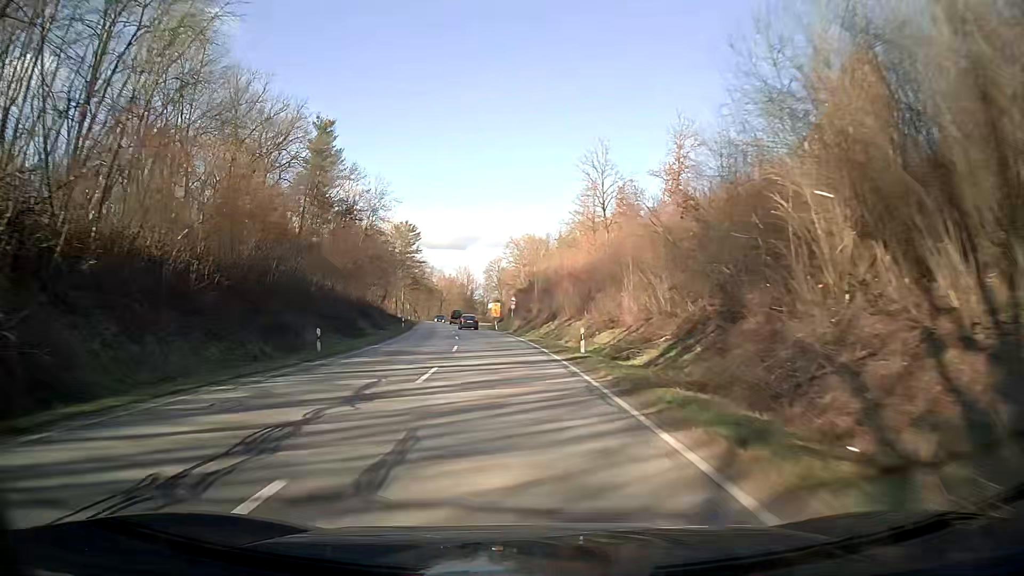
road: secondary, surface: asphalt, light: Day
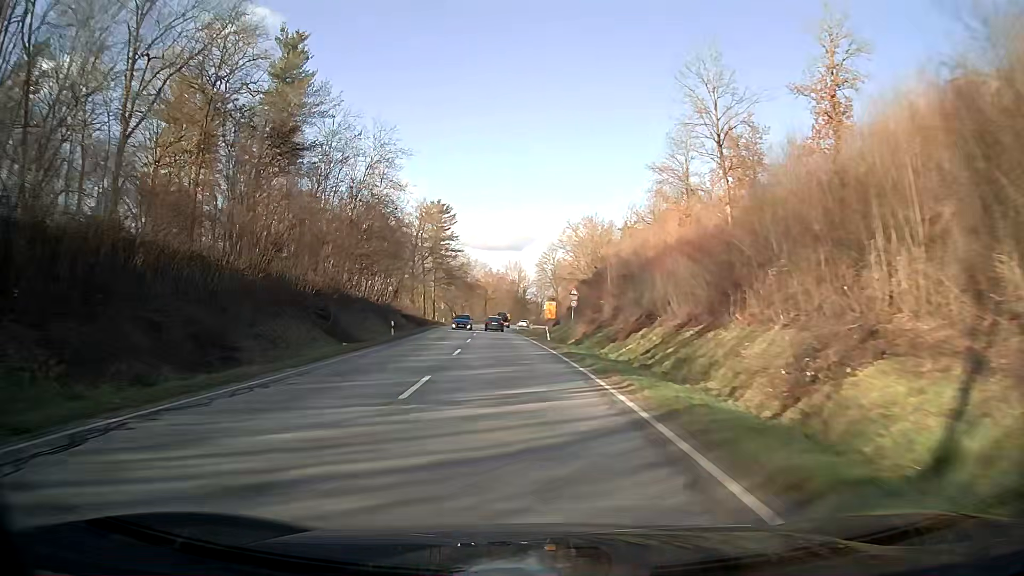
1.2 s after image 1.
(-1.0, +26.7) m; -4°
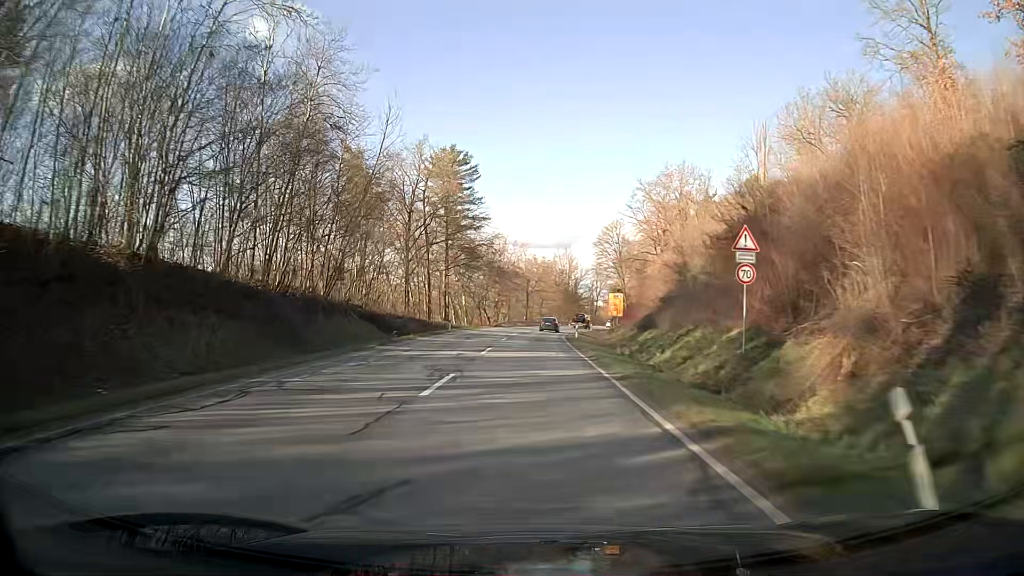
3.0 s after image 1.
(-1.2, +35.9) m; -3°
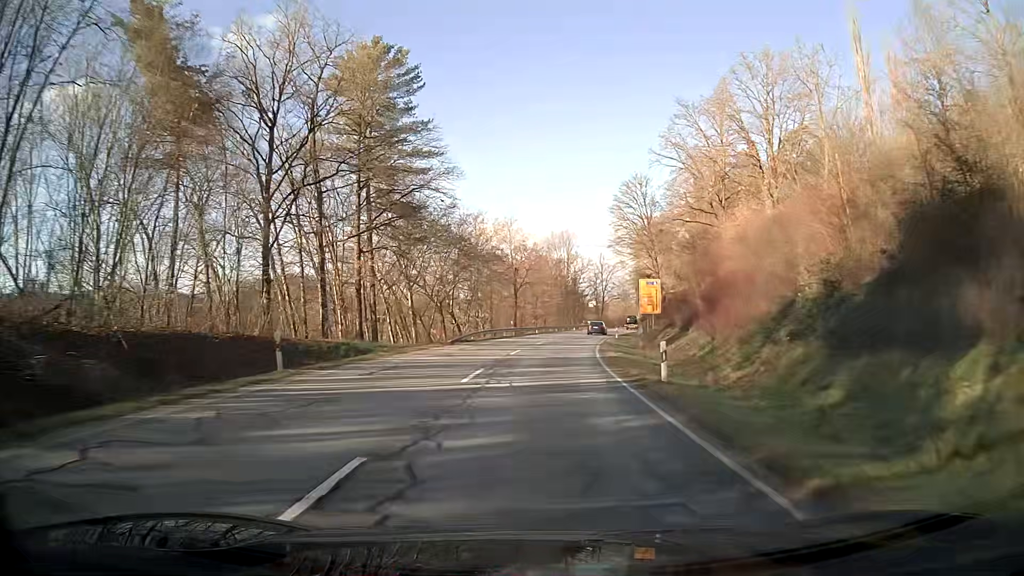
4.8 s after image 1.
(+0.2, +32.8) m; +1°
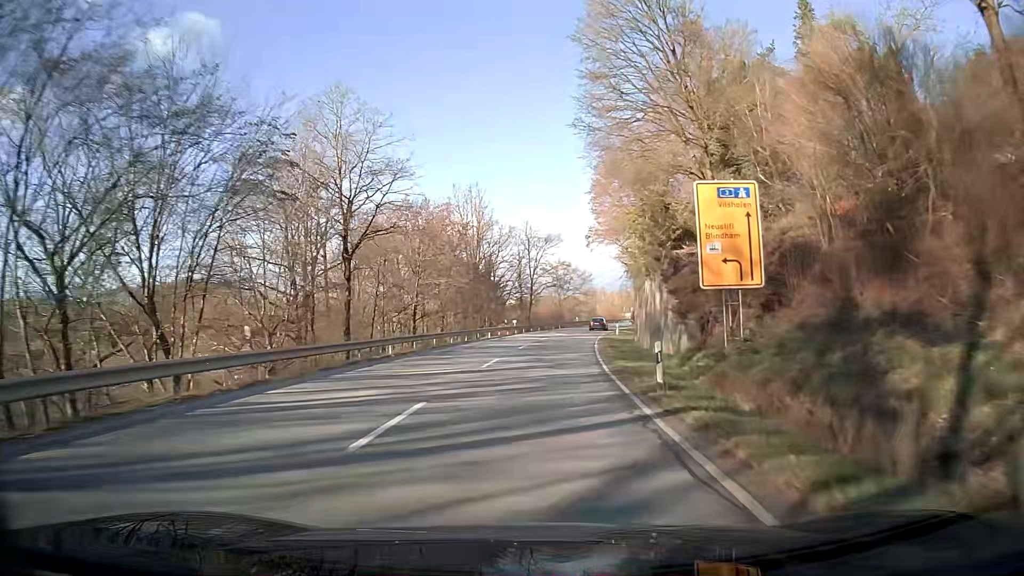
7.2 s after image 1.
(+2.7, +43.9) m; +7°
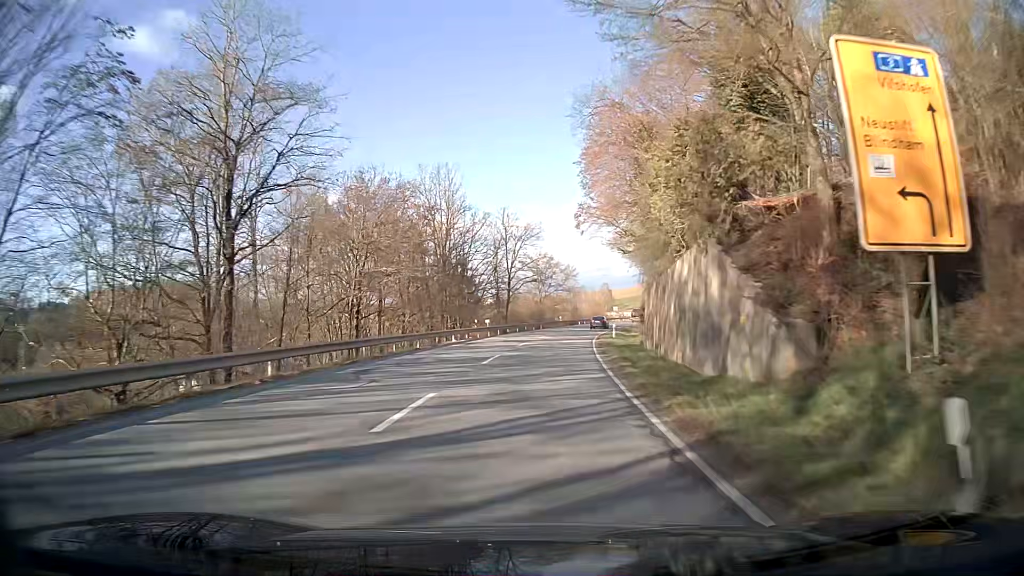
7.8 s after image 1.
(+0.2, +11.1) m; +2°
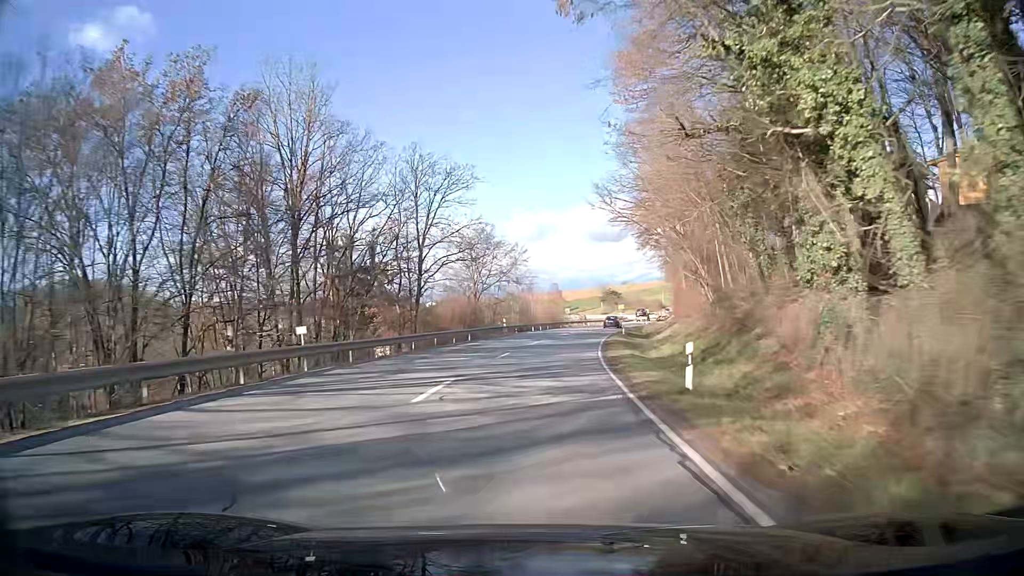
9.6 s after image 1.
(+0.8, +33.3) m; +4°
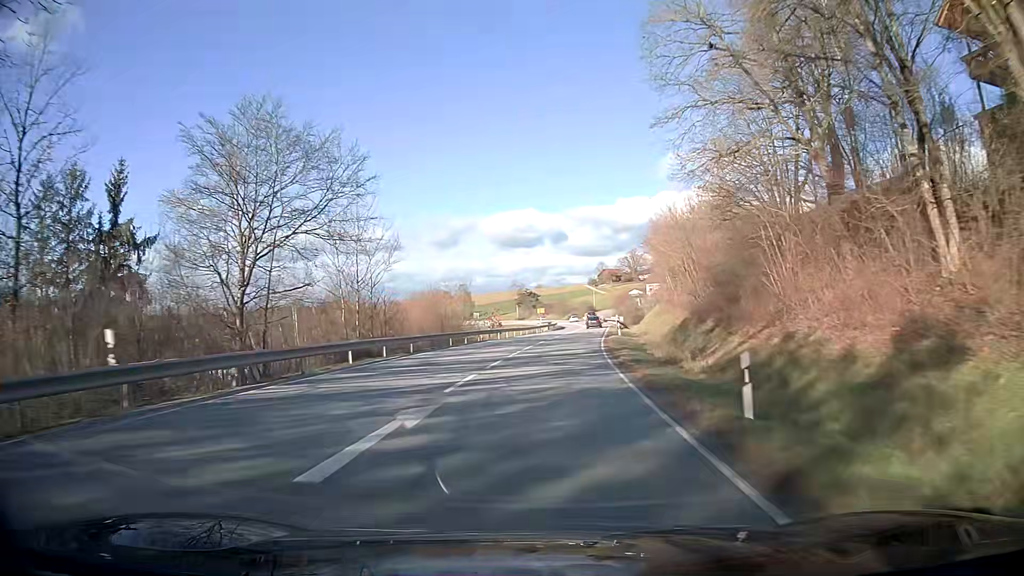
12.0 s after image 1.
(+3.0, +44.2) m; +8°
